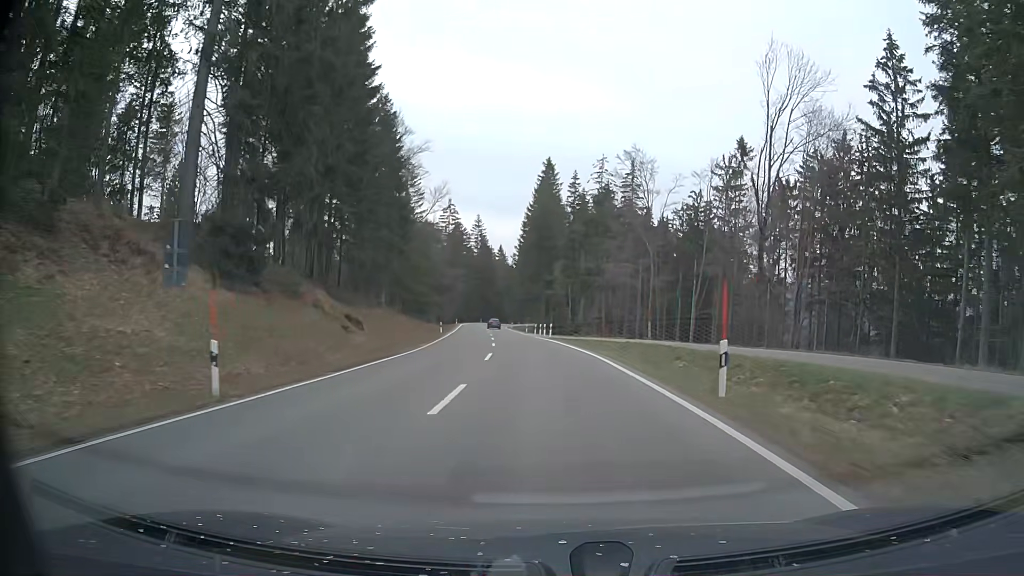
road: primary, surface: asphalt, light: Day
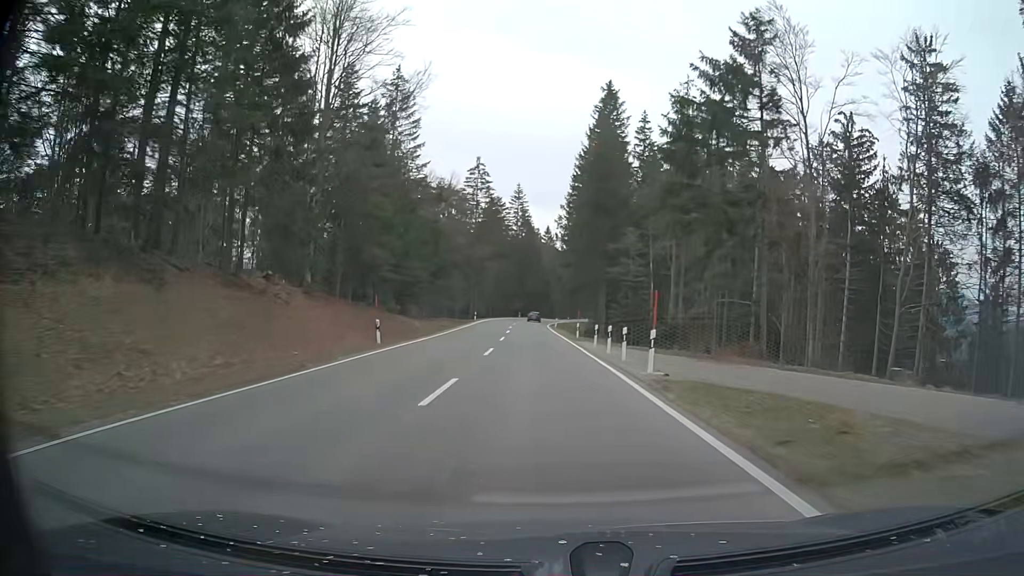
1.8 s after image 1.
(-1.1, +35.6) m; -5°
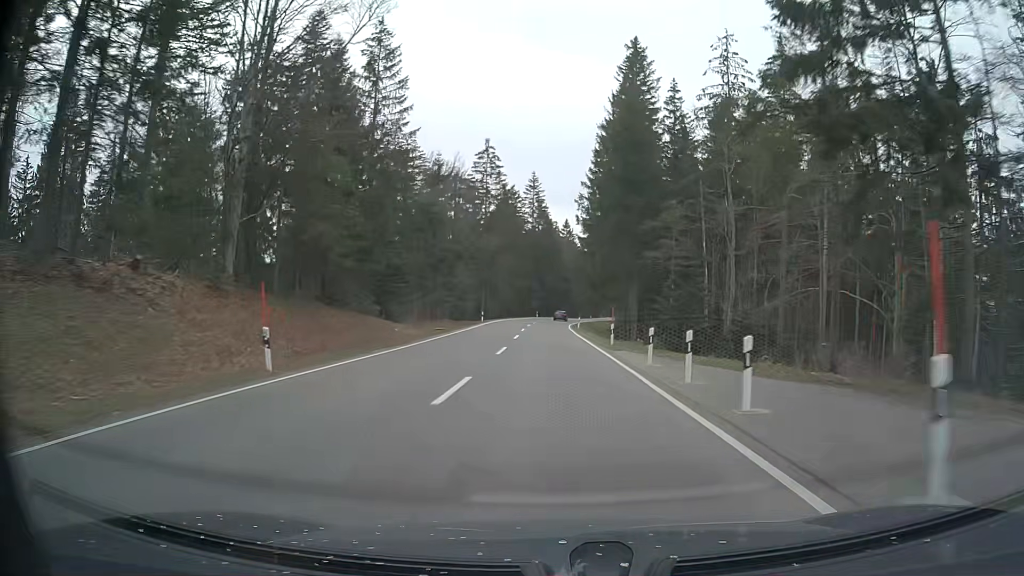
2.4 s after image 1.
(0.0, +12.4) m; -1°
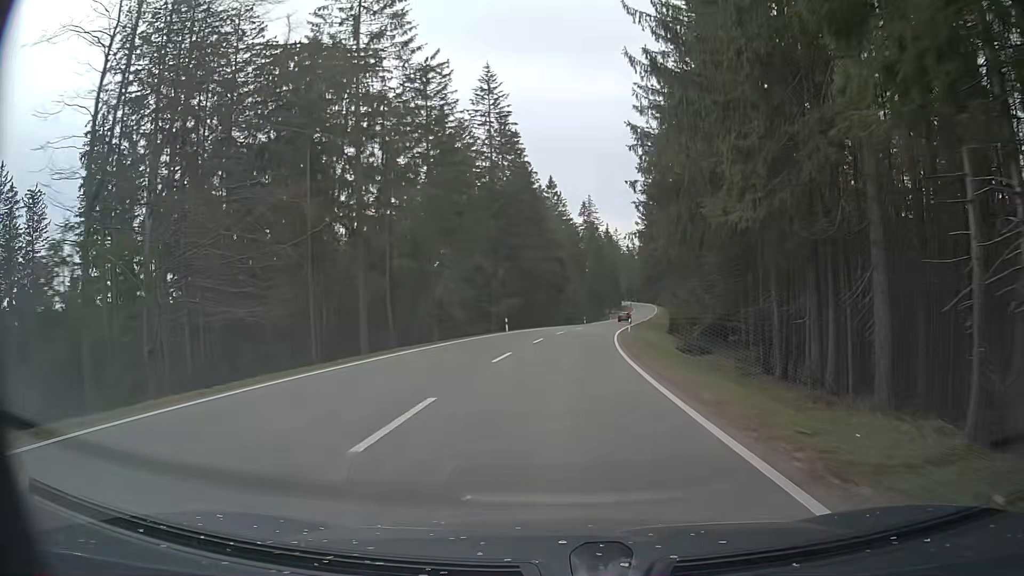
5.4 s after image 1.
(-0.4, +63.5) m; +1°
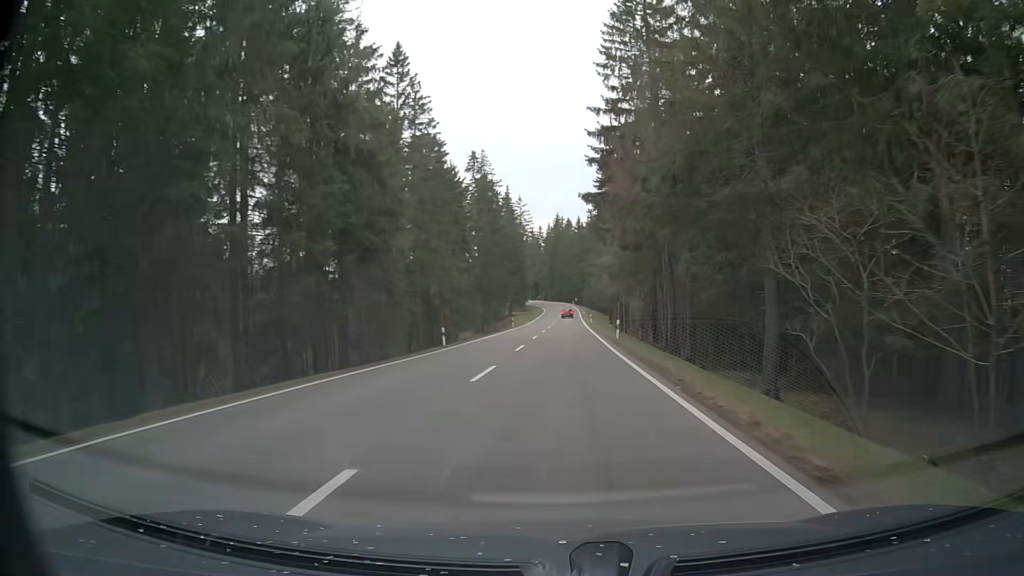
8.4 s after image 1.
(+4.6, +64.6) m; +8°
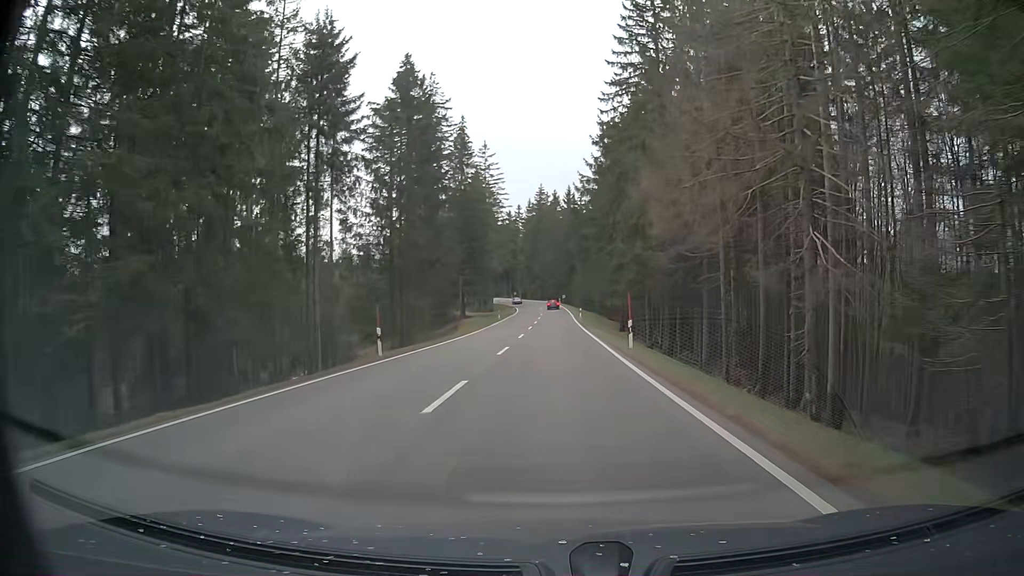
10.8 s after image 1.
(+0.9, +52.8) m; +2°
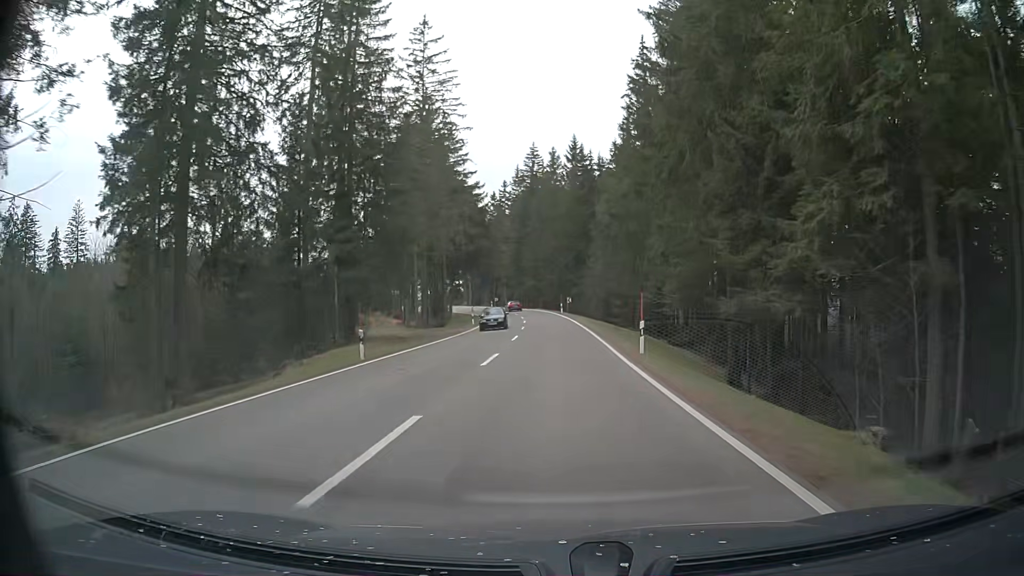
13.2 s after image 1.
(0.0, +52.6) m; 0°
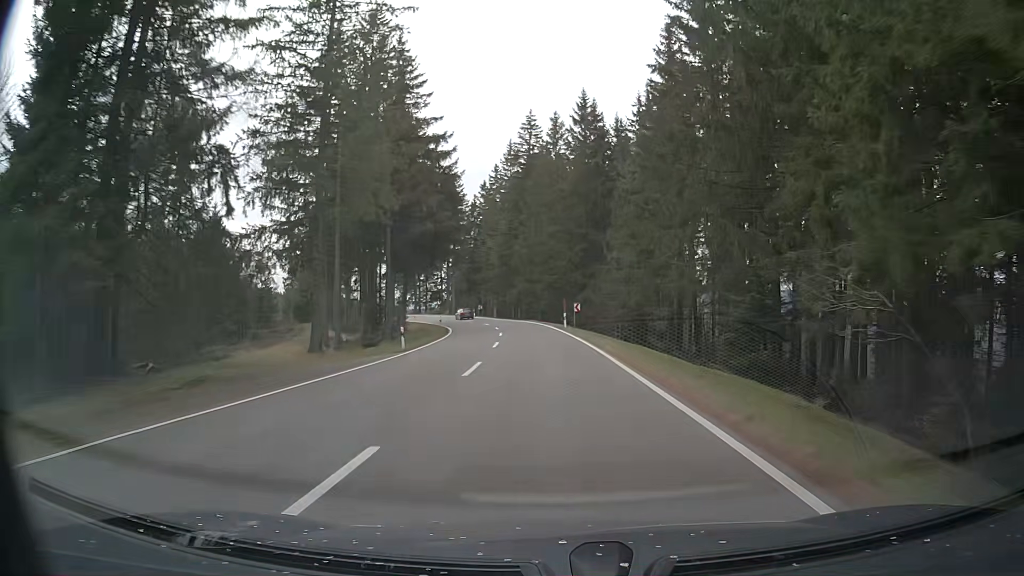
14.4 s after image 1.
(-0.1, +25.9) m; 0°
(0, +10) (0, +20) (-1, +30) (-1, +40) (-2, +50) (-4, +60) (-5, +70) (-8, +79) (-11, +89) (-15, +98) m
